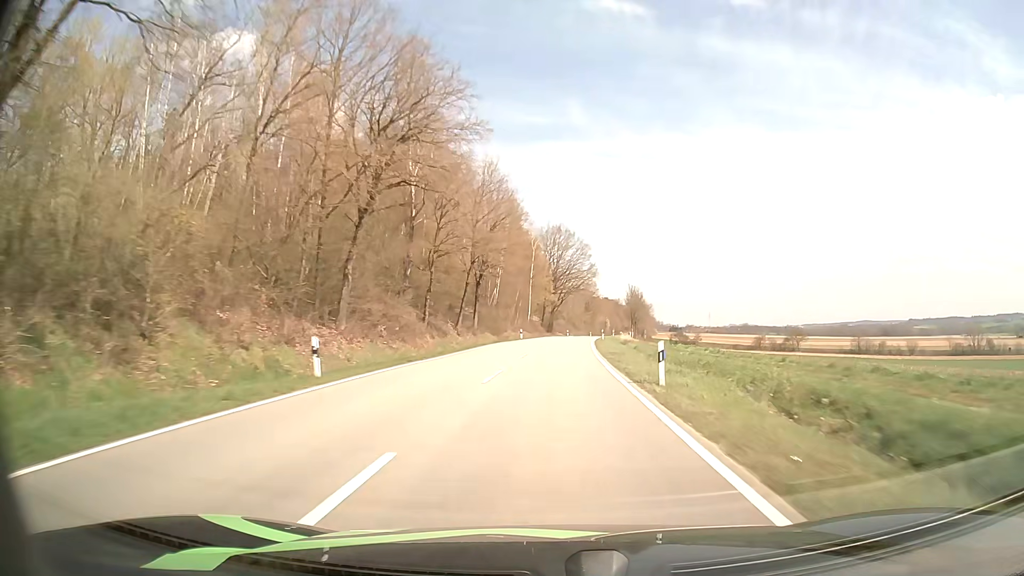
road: tertiary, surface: asphalt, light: Day
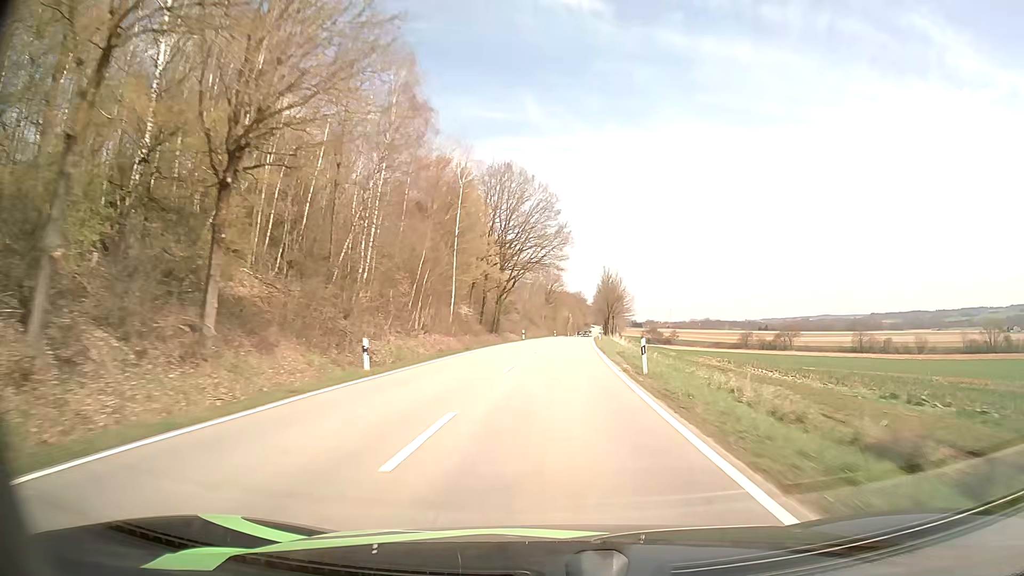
(+1.4, +46.1) m; +3°
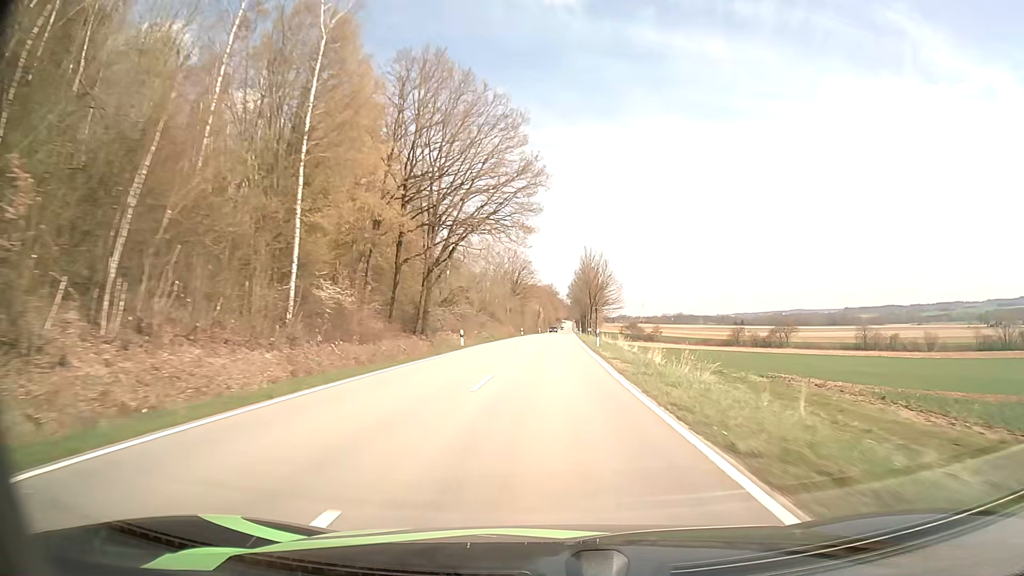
(+0.9, +30.2) m; +3°
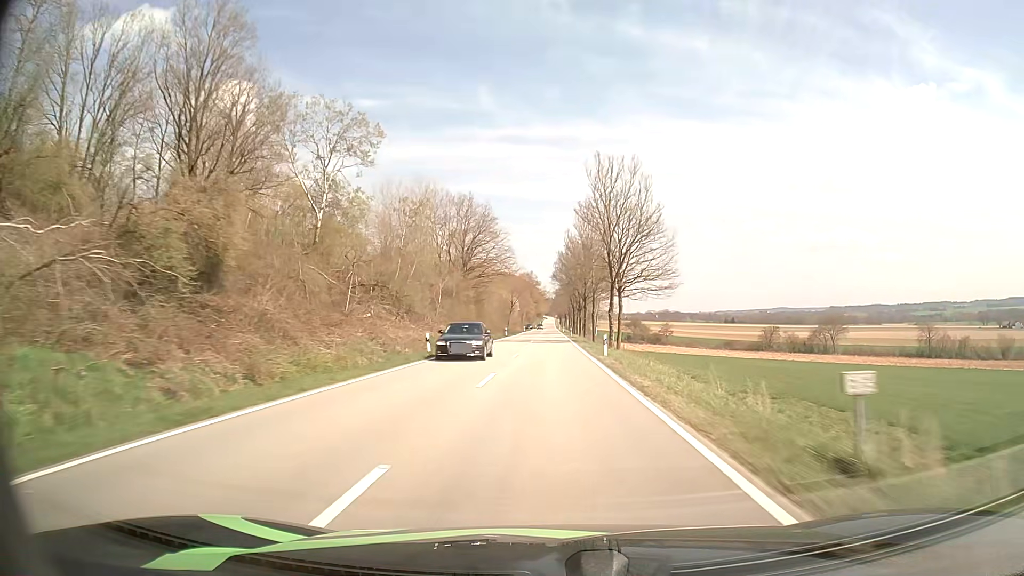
(+1.0, +61.0) m; +2°
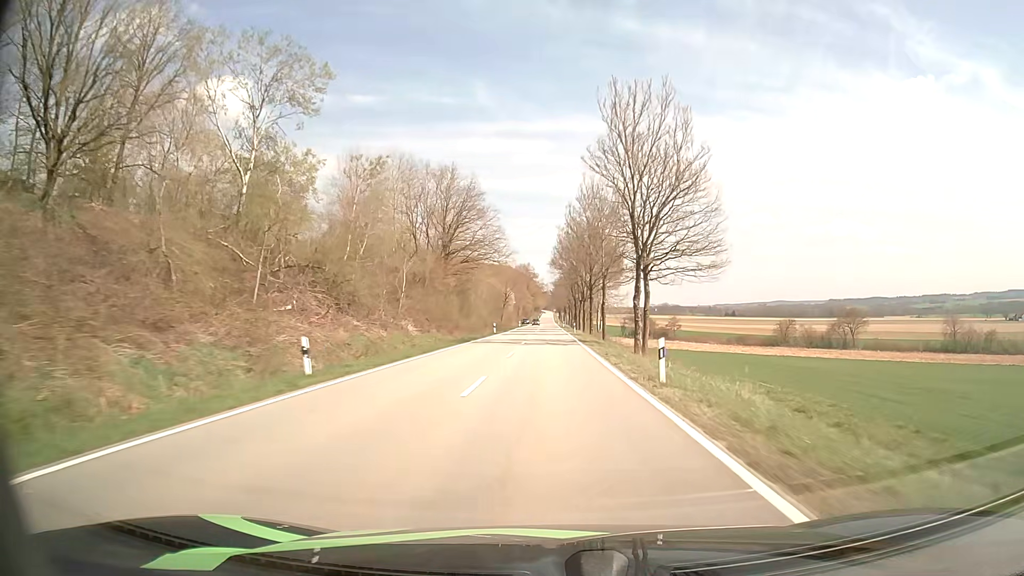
(+0.1, +15.3) m; 0°
